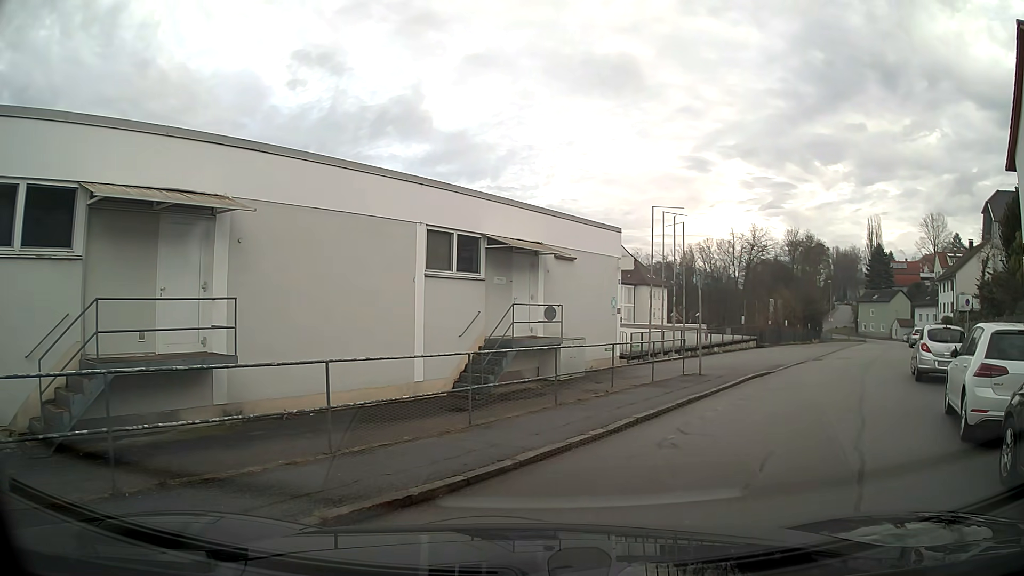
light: Day
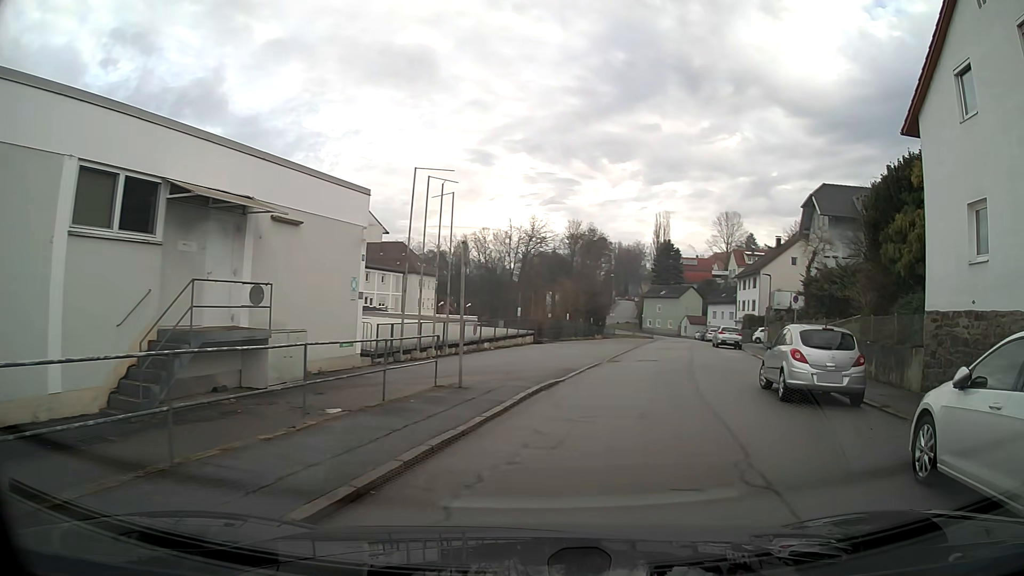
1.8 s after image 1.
(+1.0, +5.6) m; +19°
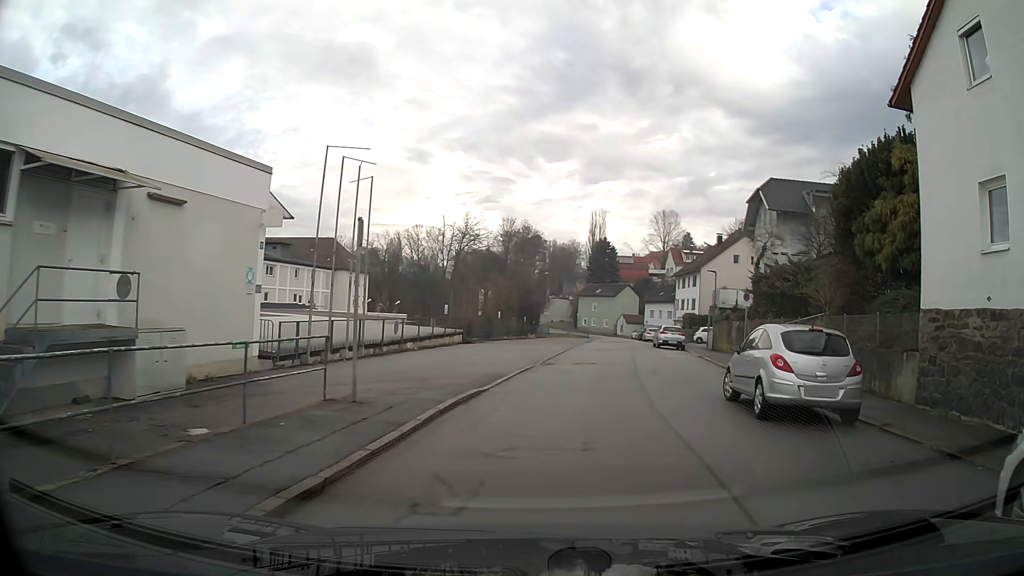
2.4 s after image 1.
(+0.1, +2.7) m; +5°
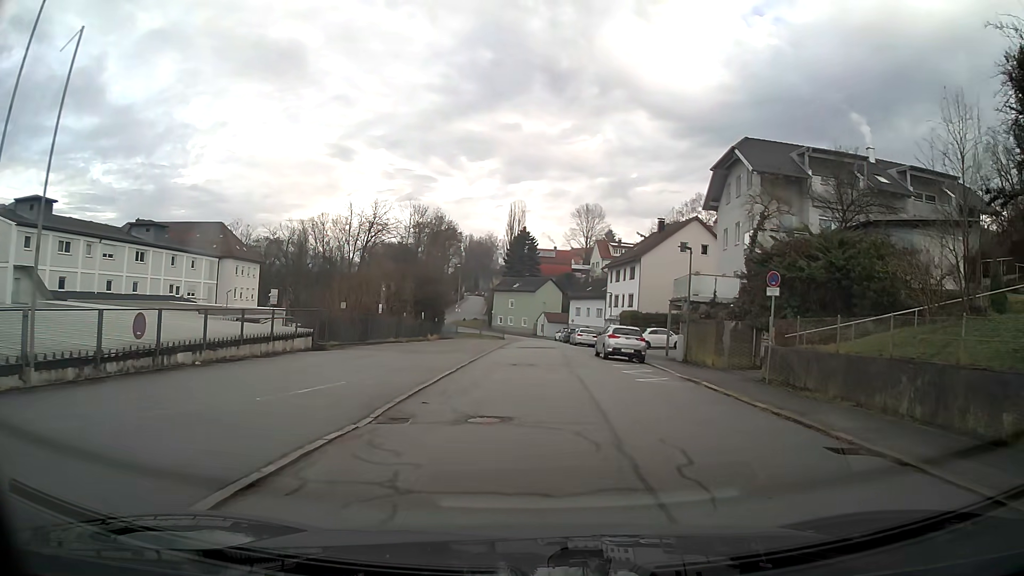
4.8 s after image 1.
(+0.9, +13.8) m; +5°
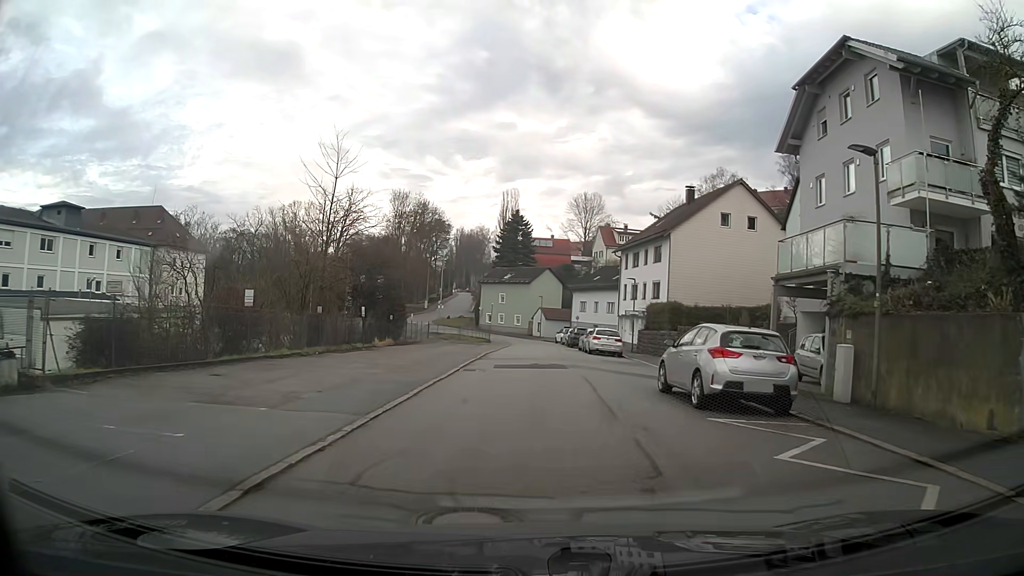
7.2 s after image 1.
(+0.2, +16.8) m; +1°
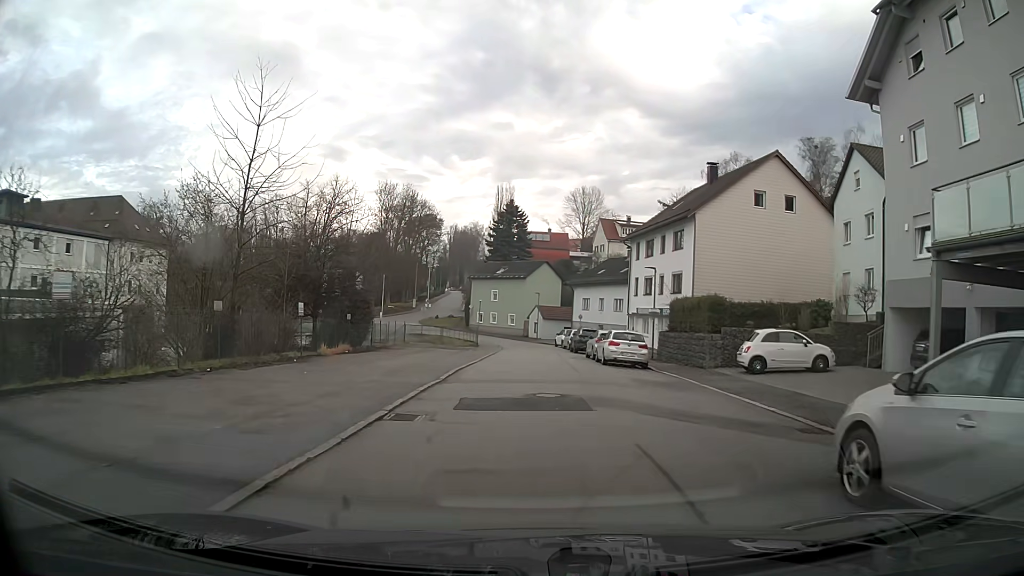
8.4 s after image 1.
(0.0, +8.9) m; 0°
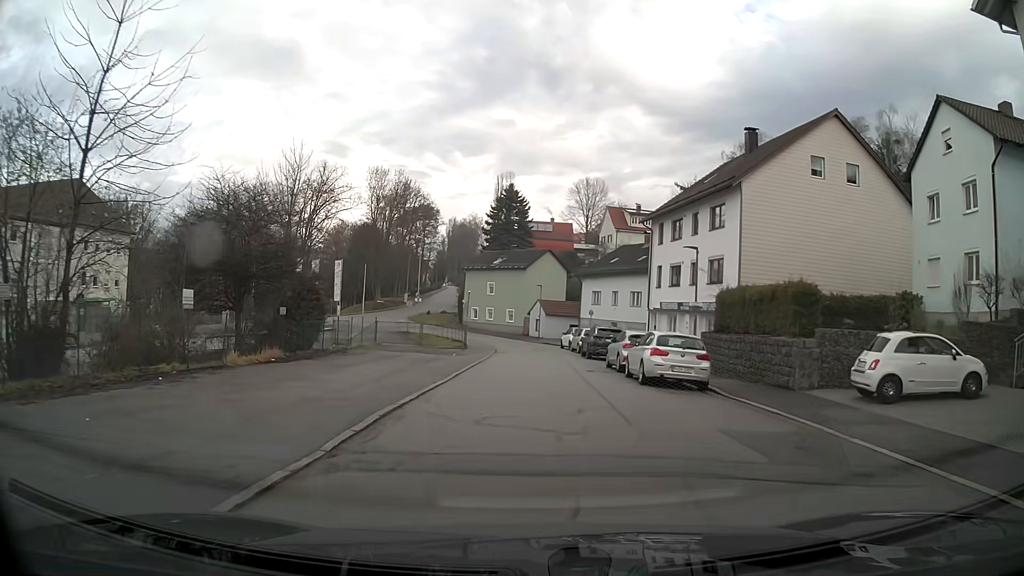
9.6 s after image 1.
(0.0, +9.1) m; 0°
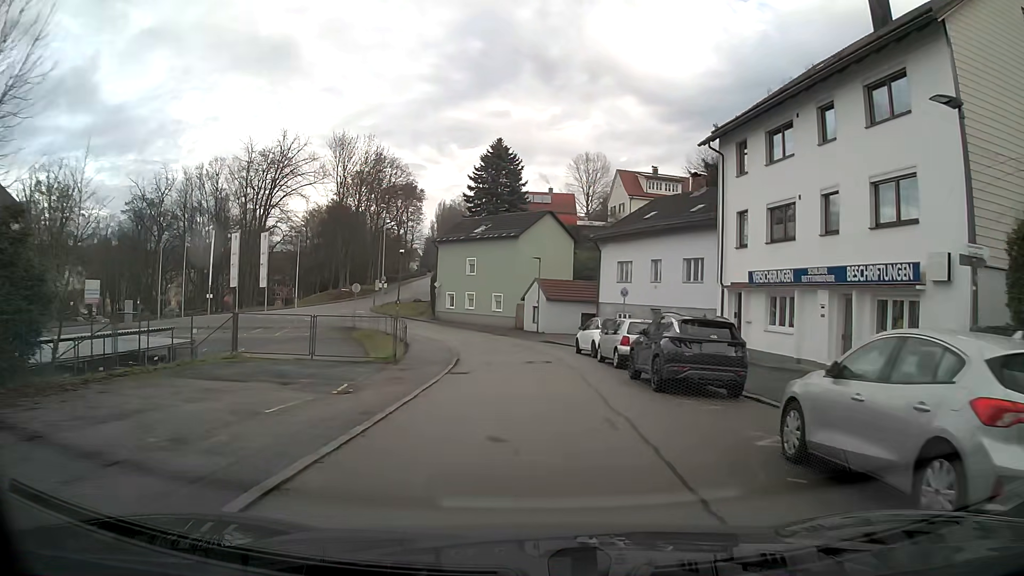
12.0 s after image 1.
(0.0, +18.5) m; 0°
